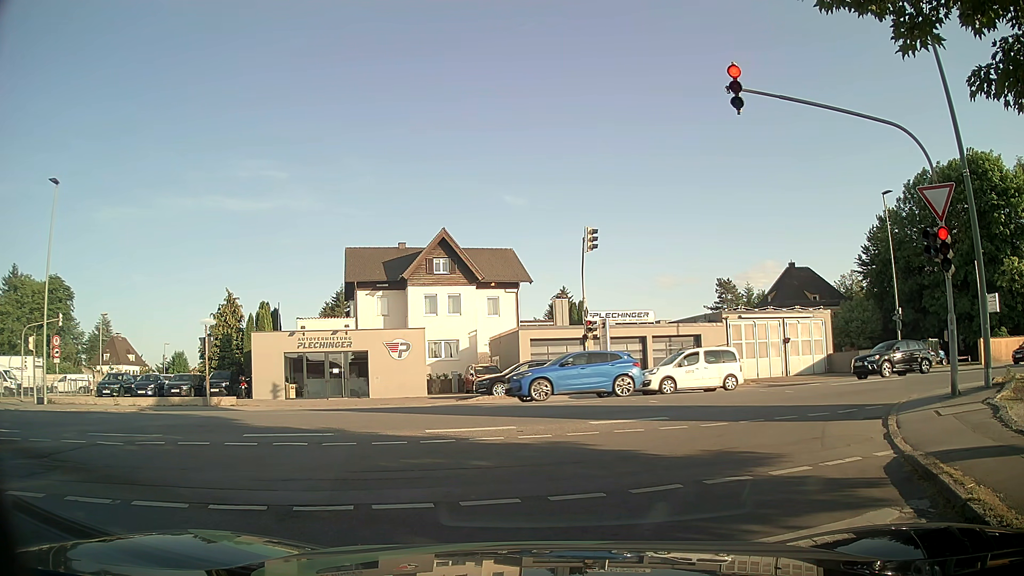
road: residential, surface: asphalt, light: Day
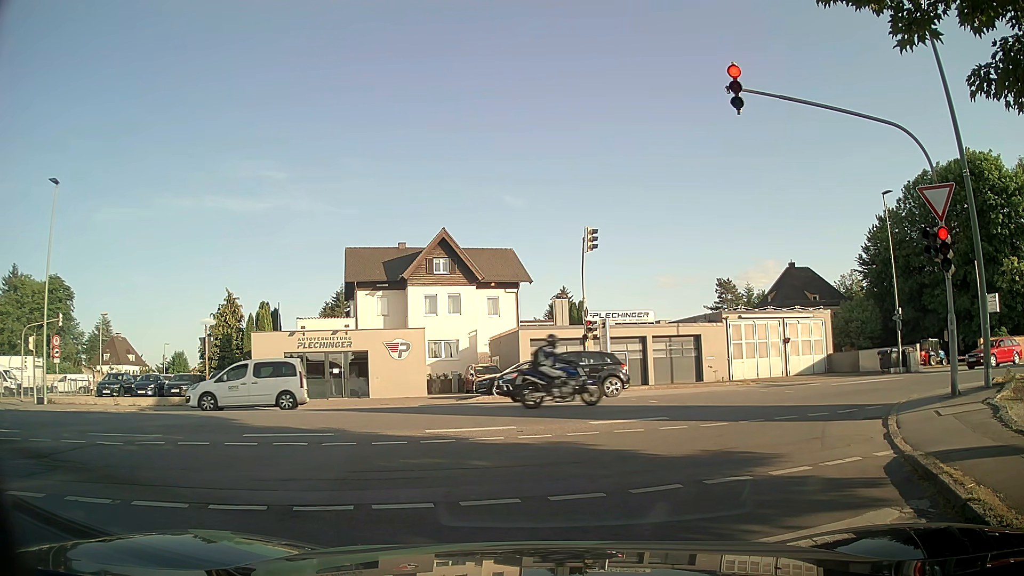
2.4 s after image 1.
(0.0, 0.0) m; 0°
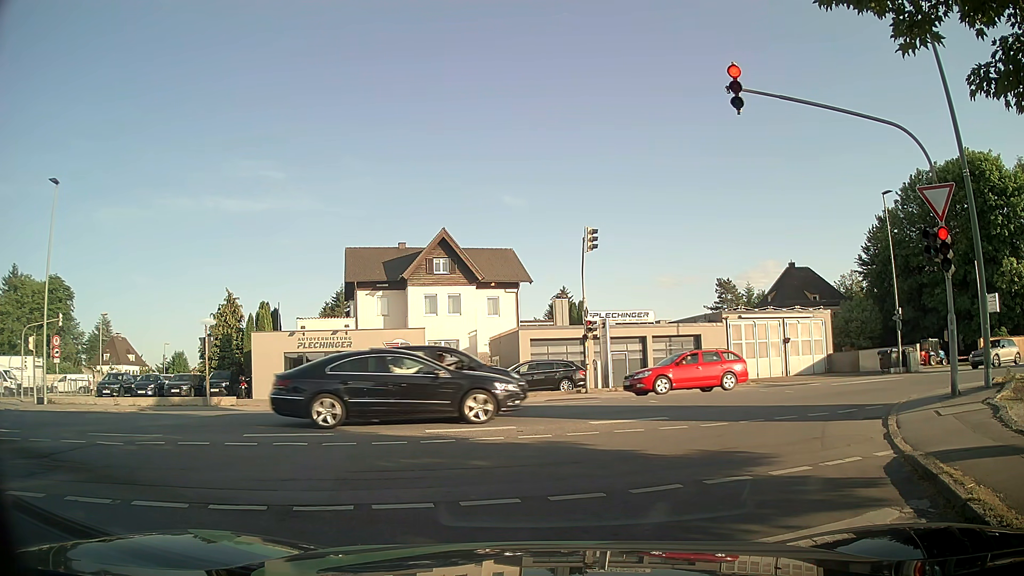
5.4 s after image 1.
(0.0, 0.0) m; 0°
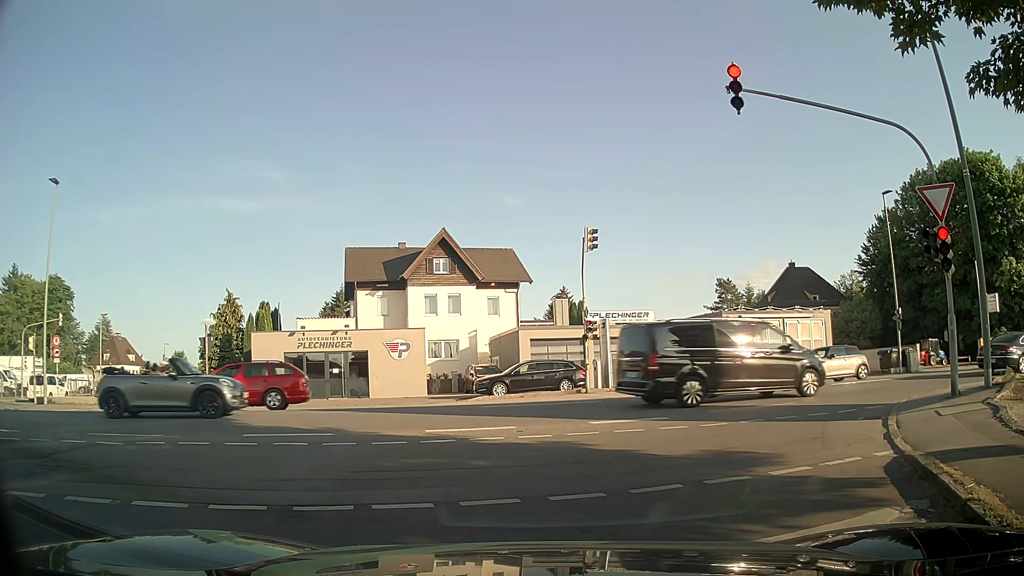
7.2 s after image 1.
(0.0, 0.0) m; 0°
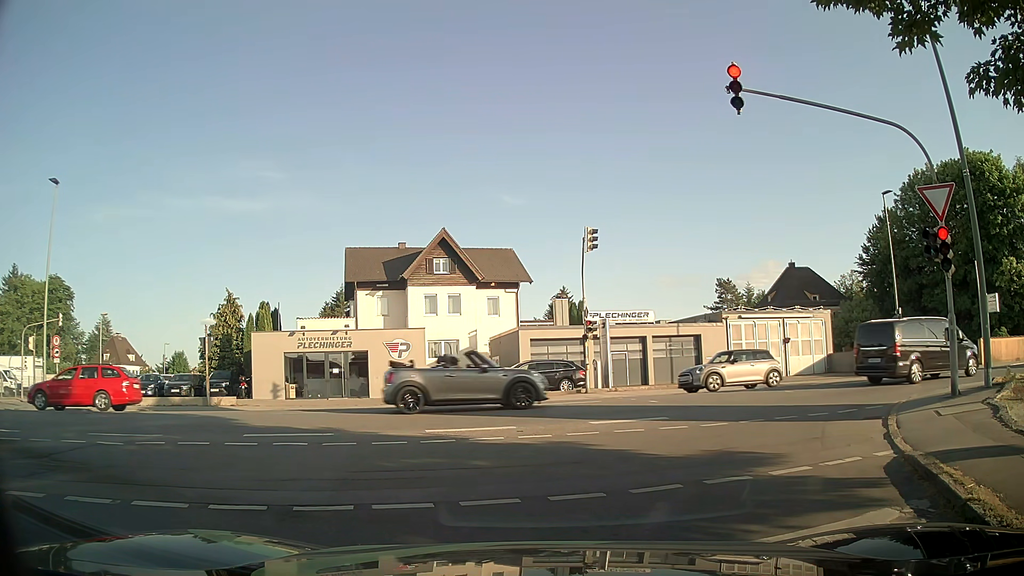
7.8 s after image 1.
(0.0, 0.0) m; 0°
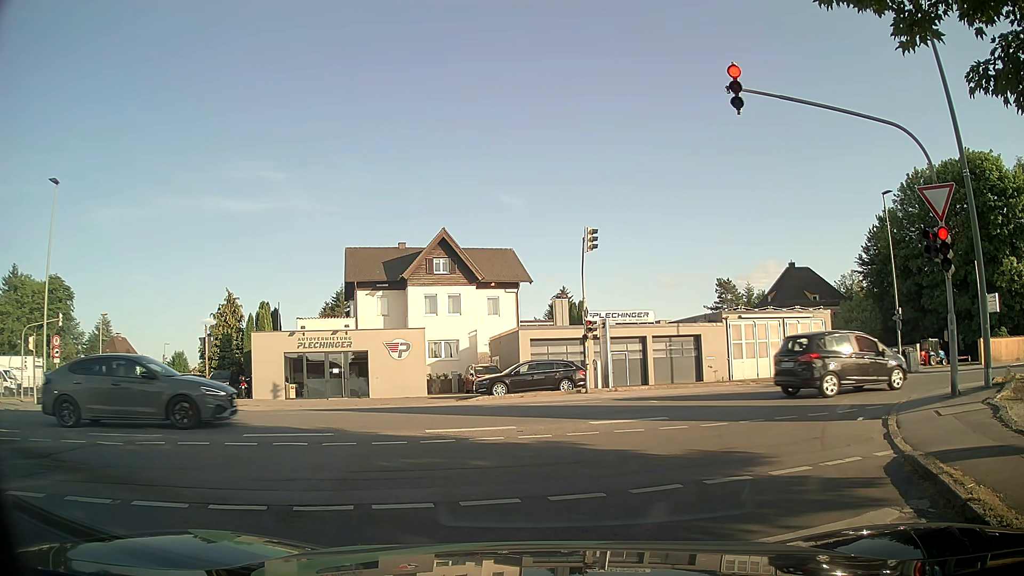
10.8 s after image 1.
(0.0, 0.0) m; 0°
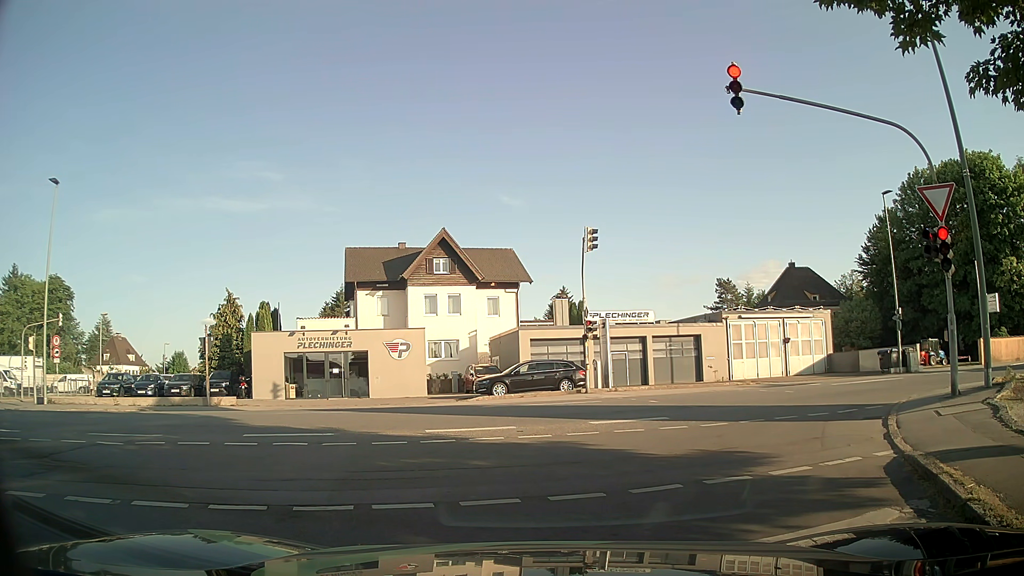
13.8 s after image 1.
(0.0, 0.0) m; 0°
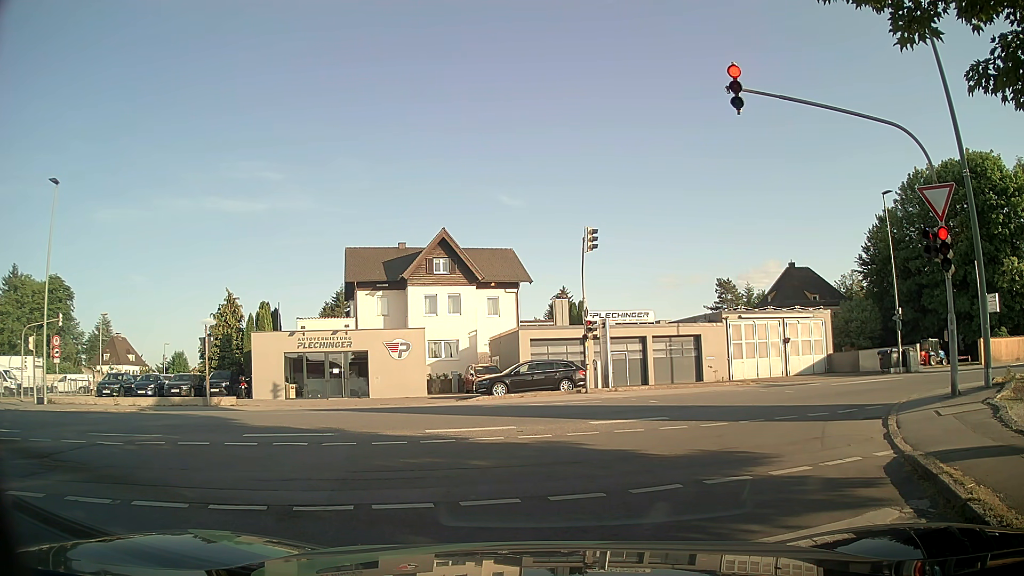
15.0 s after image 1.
(0.0, 0.0) m; 0°
